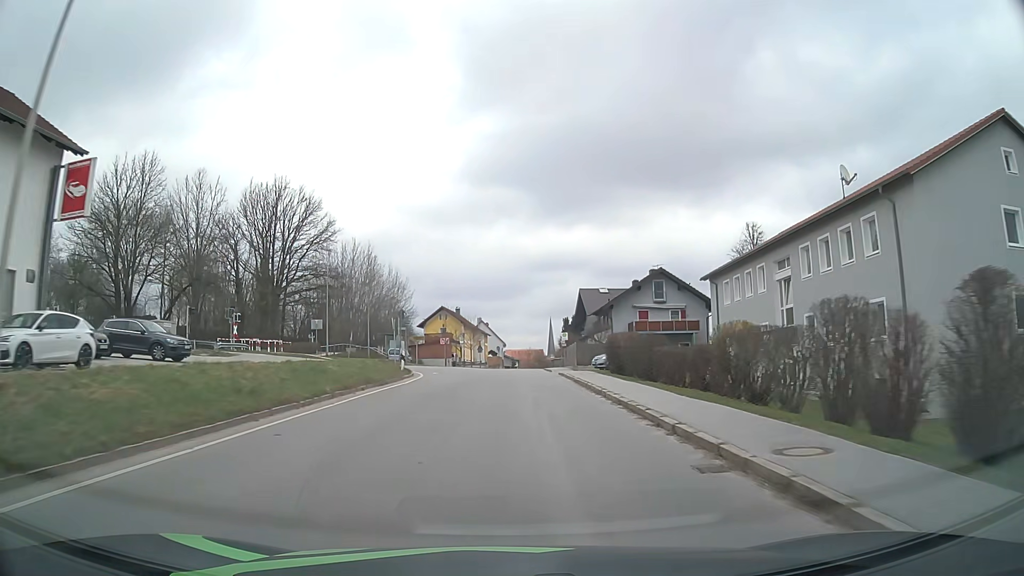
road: tertiary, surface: asphalt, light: Day
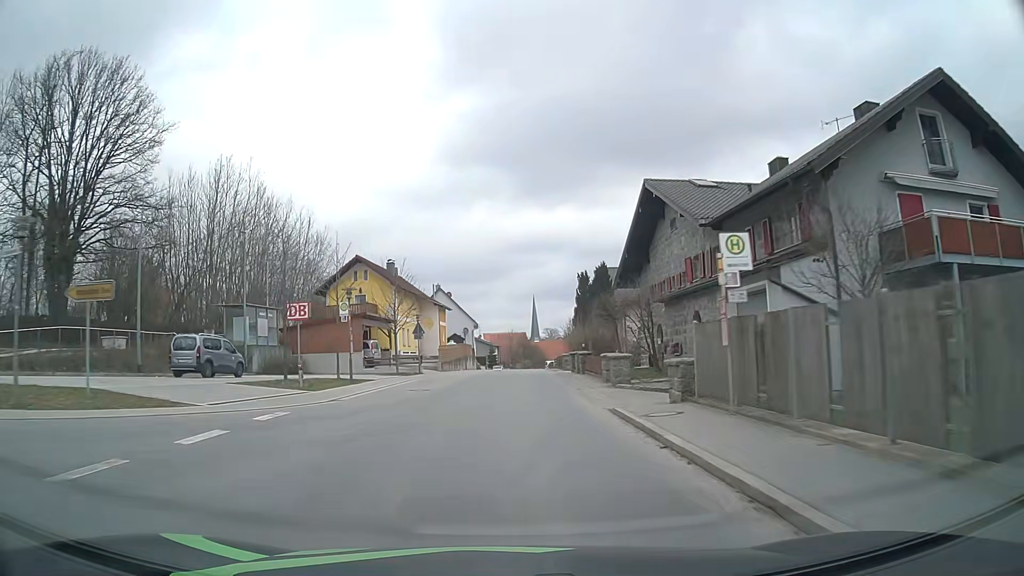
(+0.8, +45.8) m; +2°
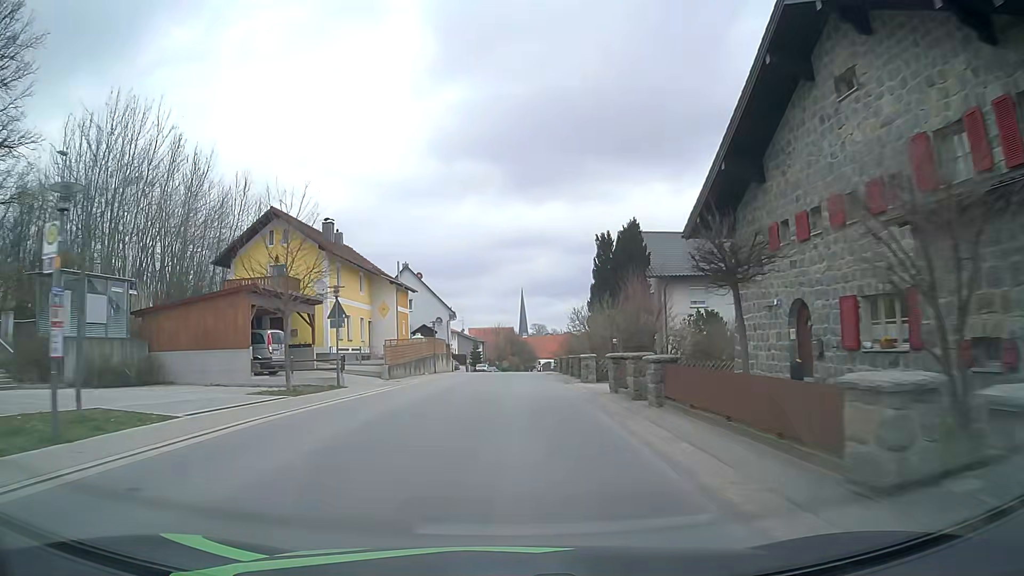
(+0.1, +18.2) m; +1°
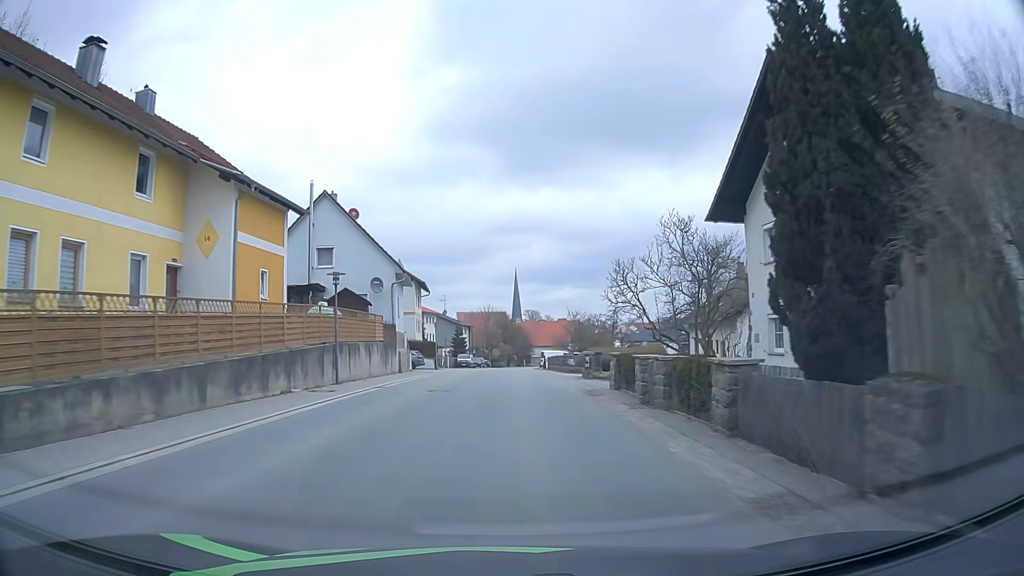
(+0.4, +27.1) m; +1°
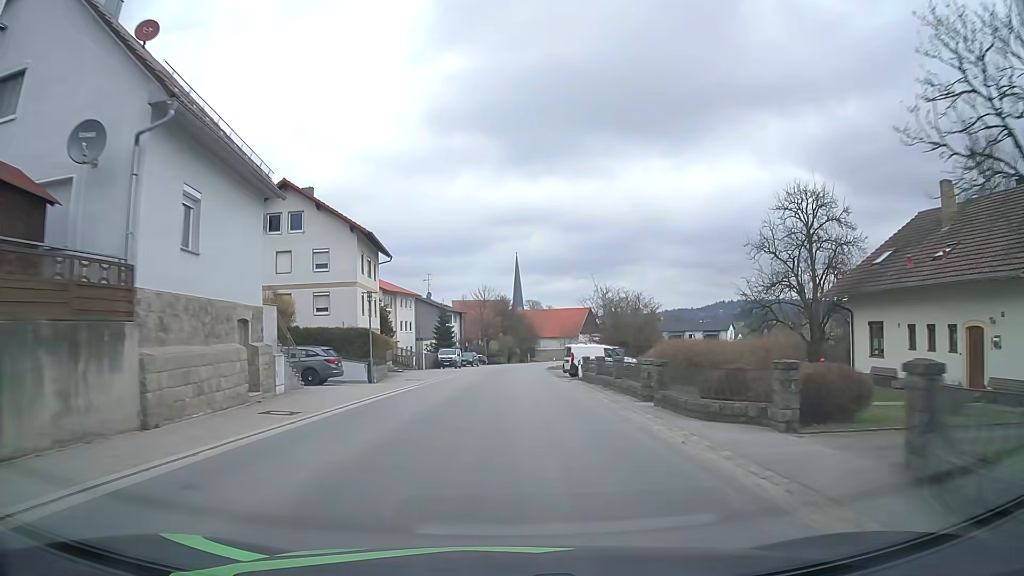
(-0.1, +26.6) m; 0°
(0, +10) (0, +20) (0, +30) (0, +40) (+1, +50) (+1, +60) (+2, +70) (+3, +80) (+4, +90) (+5, +100) m
